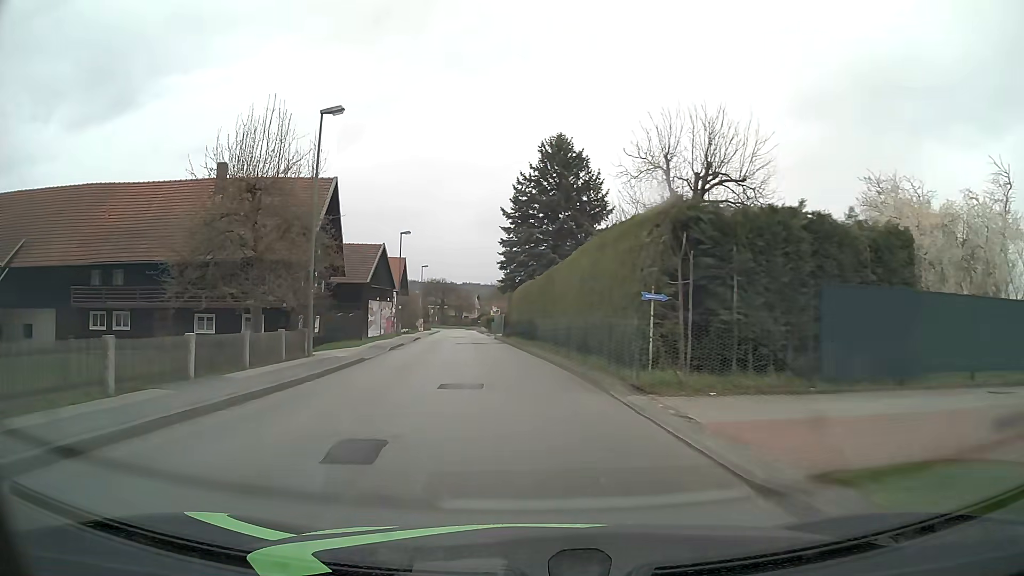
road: unclassified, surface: asphalt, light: Day
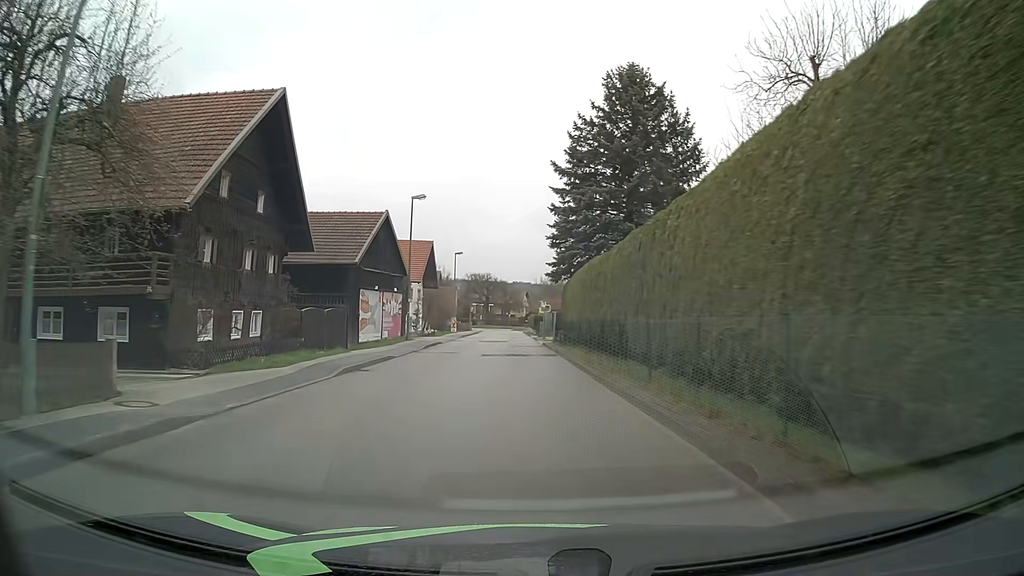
(-0.6, +15.1) m; -5°
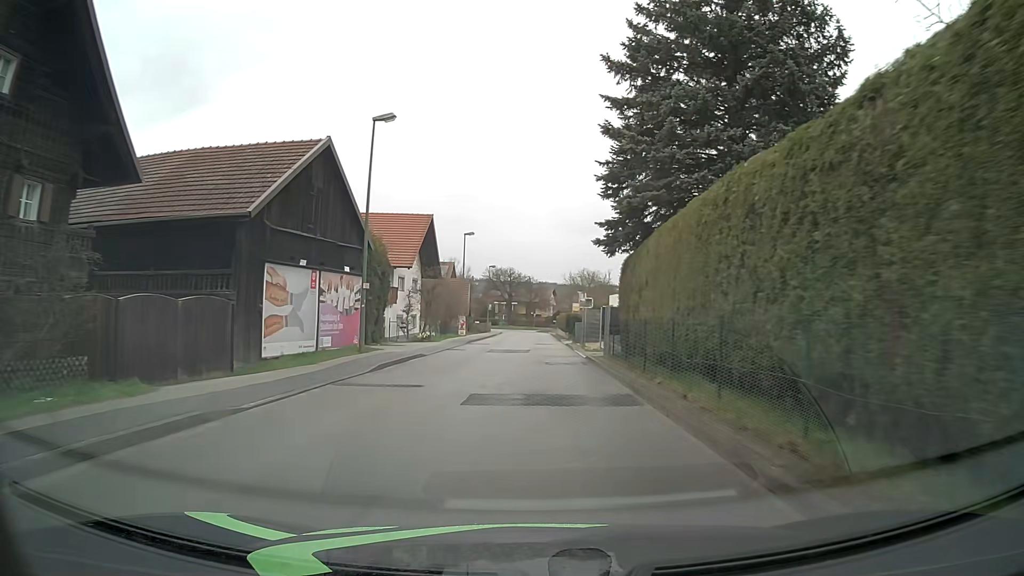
(-0.3, +15.2) m; -2°
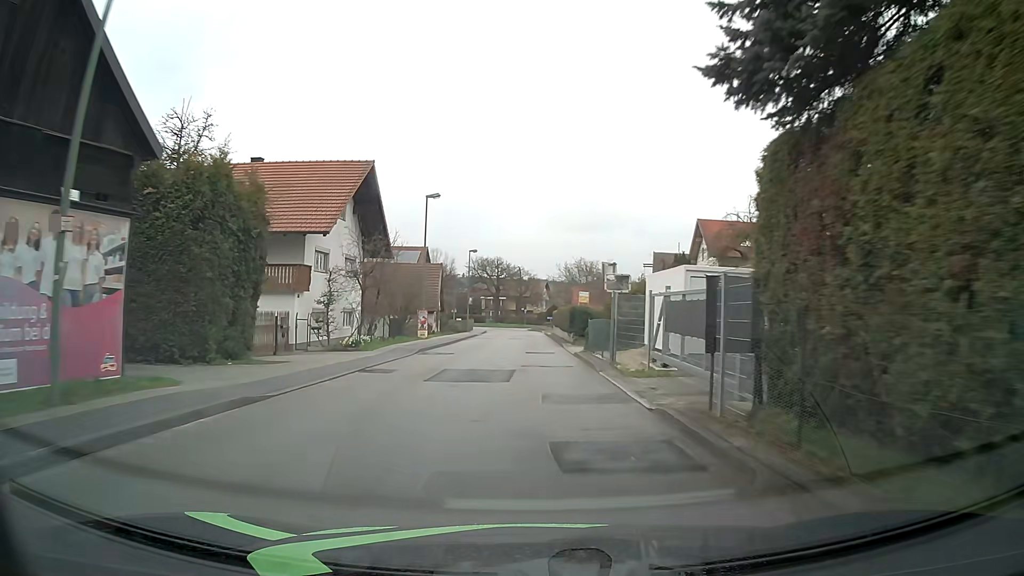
(+0.2, +15.3) m; +1°
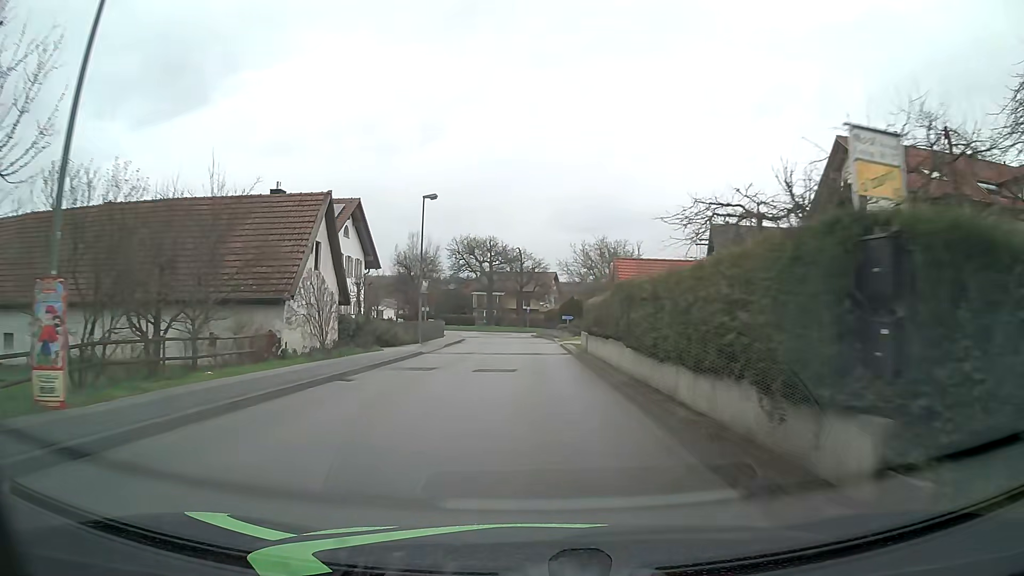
(-0.1, +30.7) m; -1°
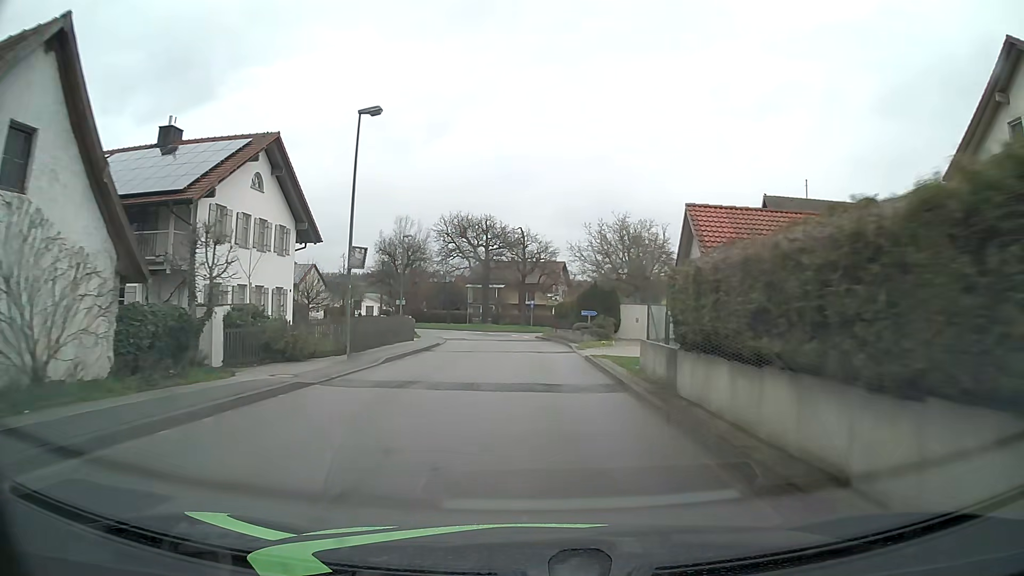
(0.0, +15.3) m; 0°
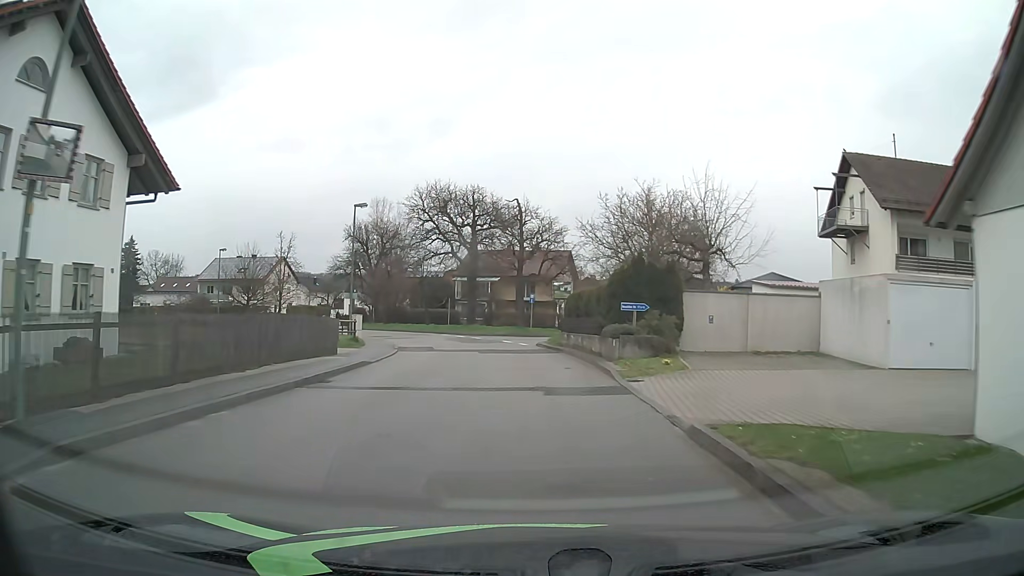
(0.0, +15.3) m; 0°
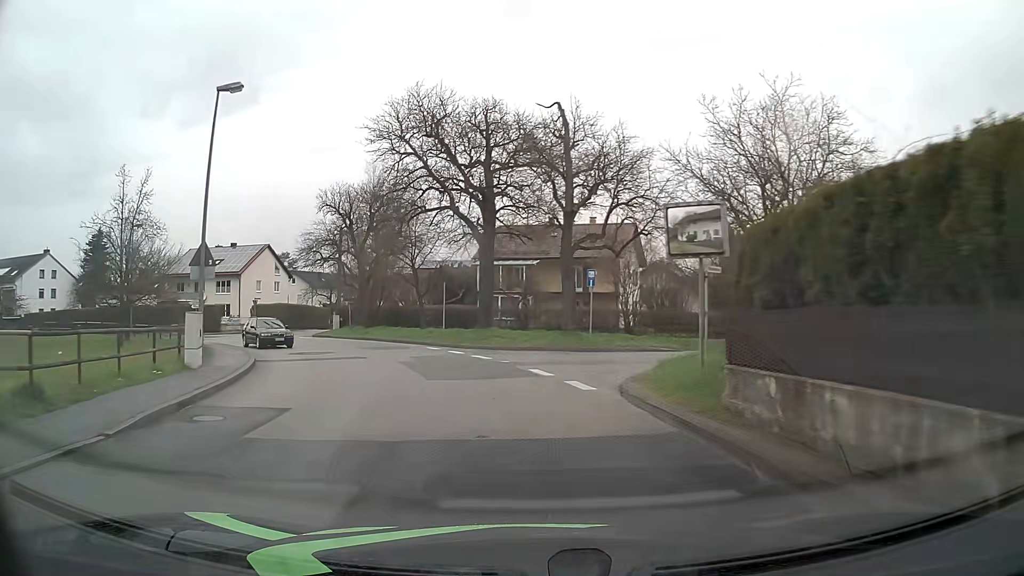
(-0.4, +22.5) m; -4°
(-1, +10) (-3, +20) (-7, +29) (-12, +37) (-20, +44) (-29, +48) (-38, +51) (-48, +53) (-58, +55) (-68, +55) m
